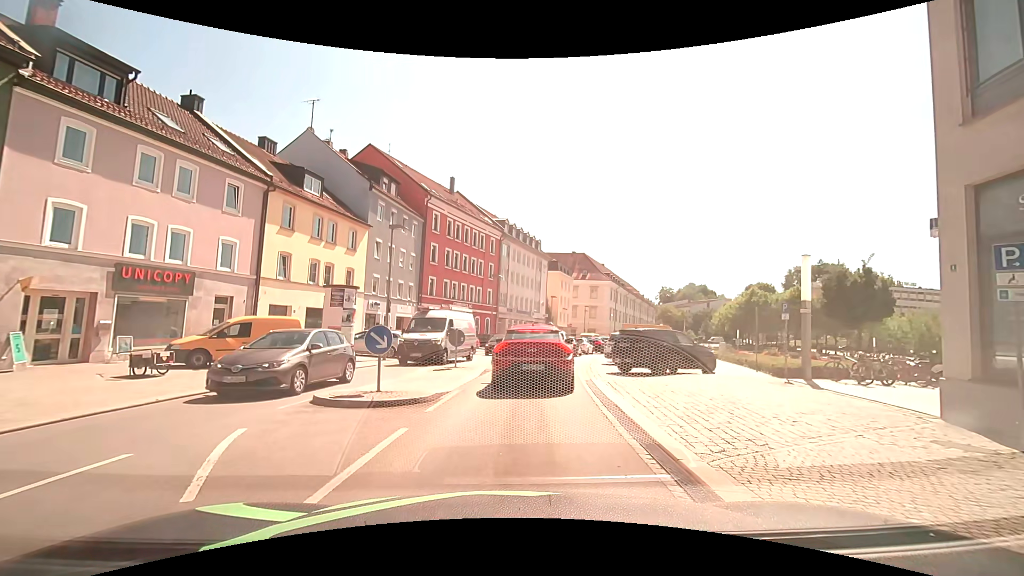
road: tertiary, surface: asphalt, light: Day
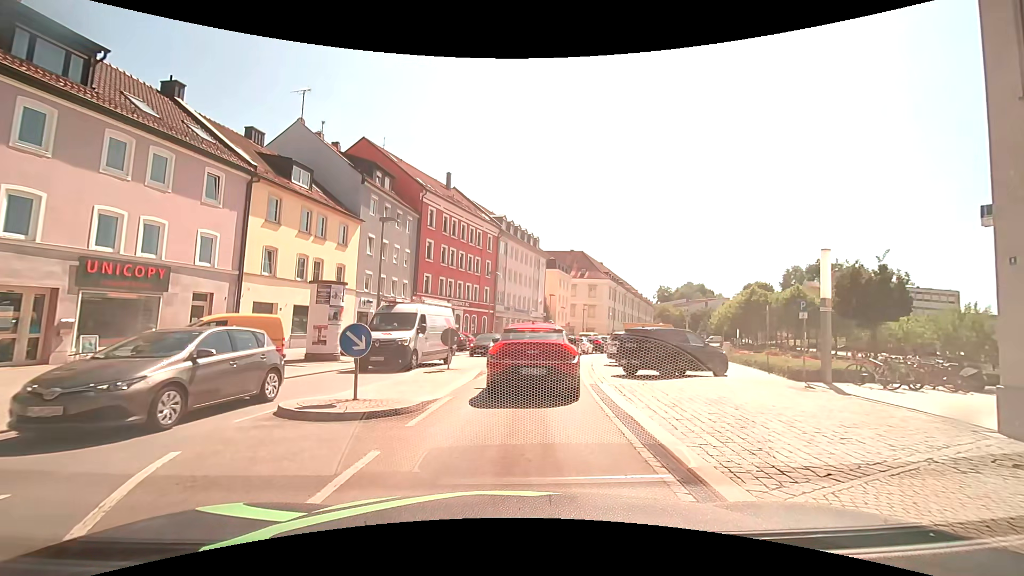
(0.0, +1.3) m; +2°
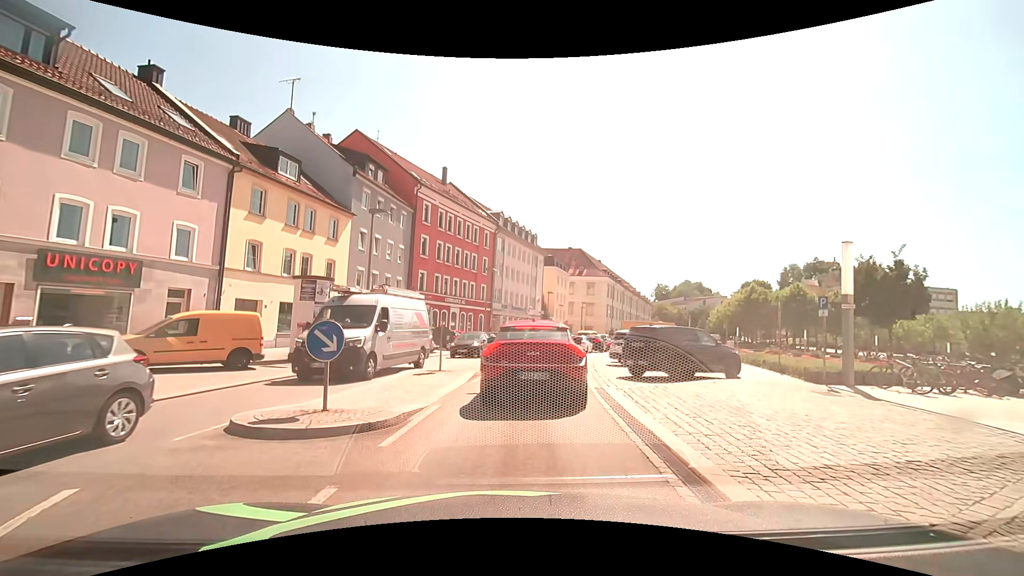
(0.0, +1.3) m; -1°
